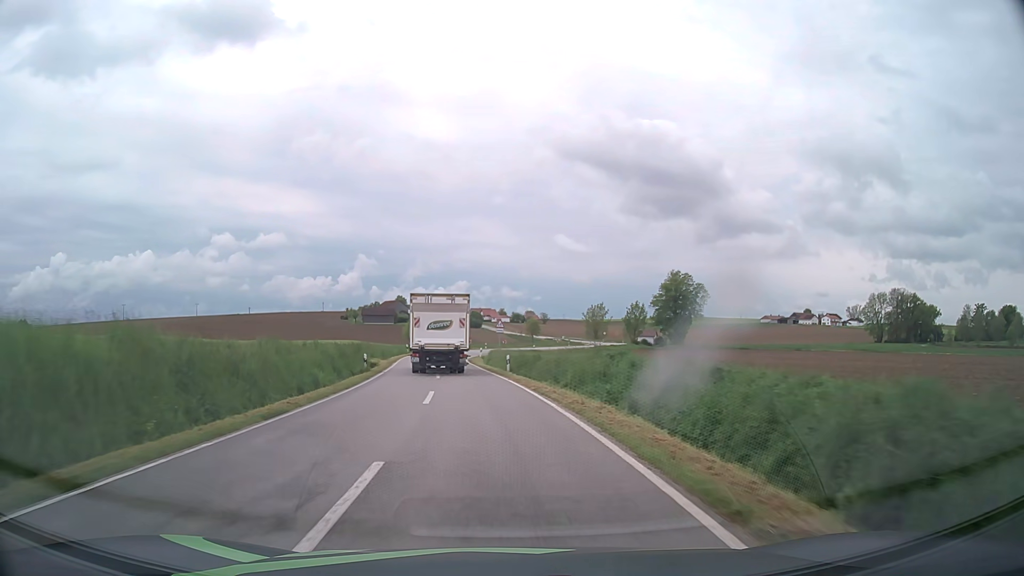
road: tertiary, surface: asphalt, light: Day
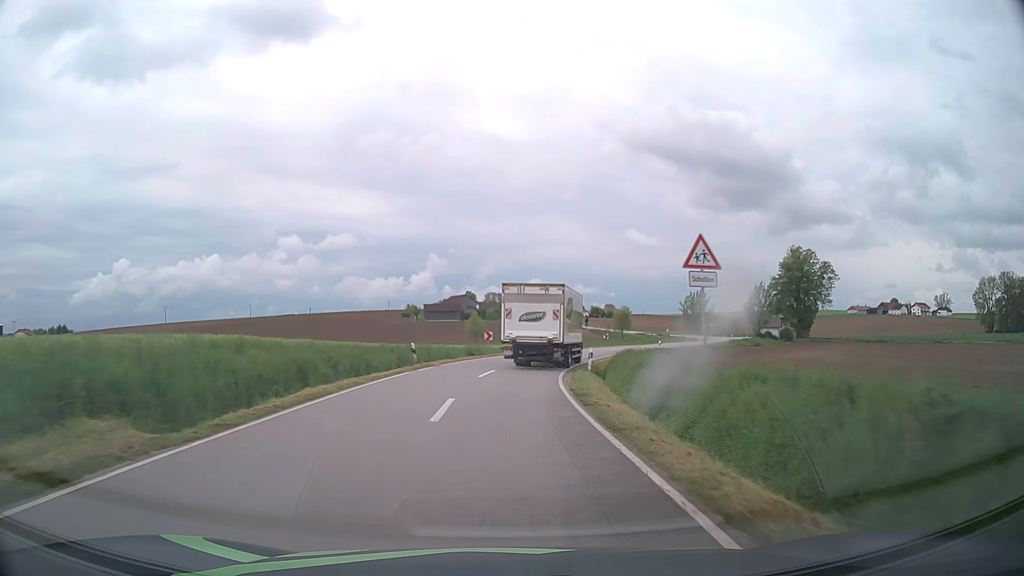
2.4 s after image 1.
(-2.8, +39.9) m; -6°
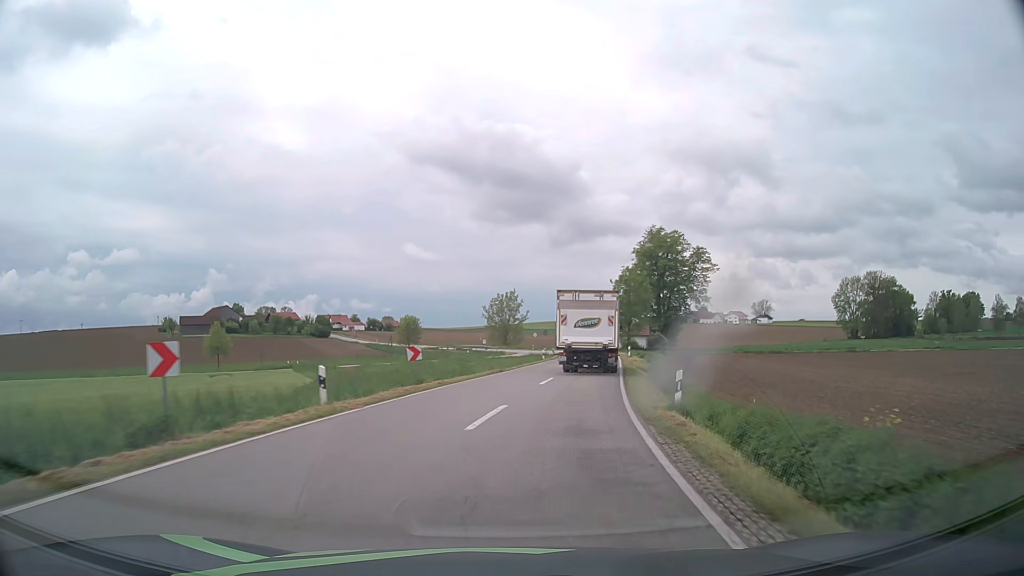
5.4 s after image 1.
(+5.1, +46.7) m; +18°
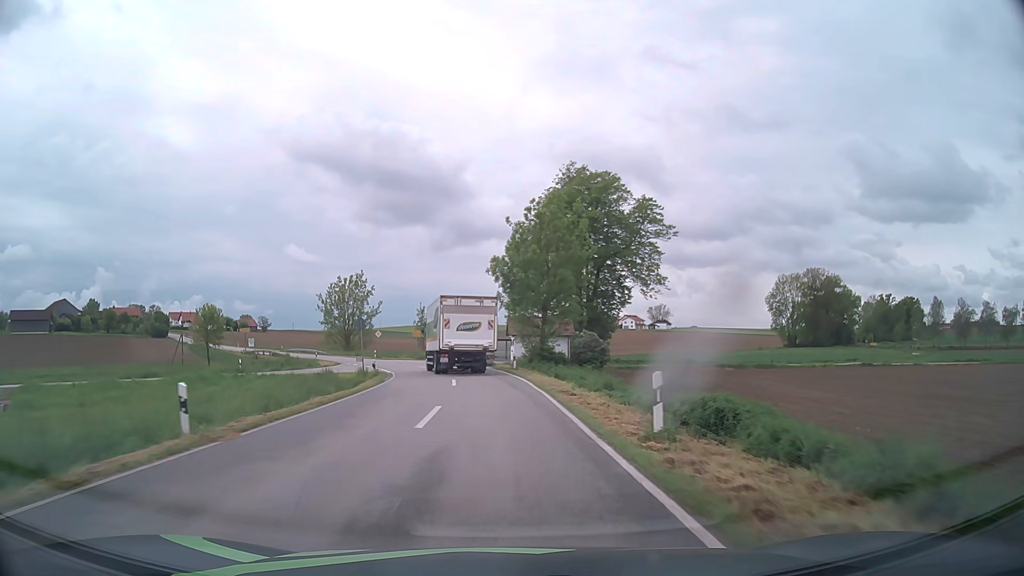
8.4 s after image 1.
(+6.4, +46.3) m; +10°
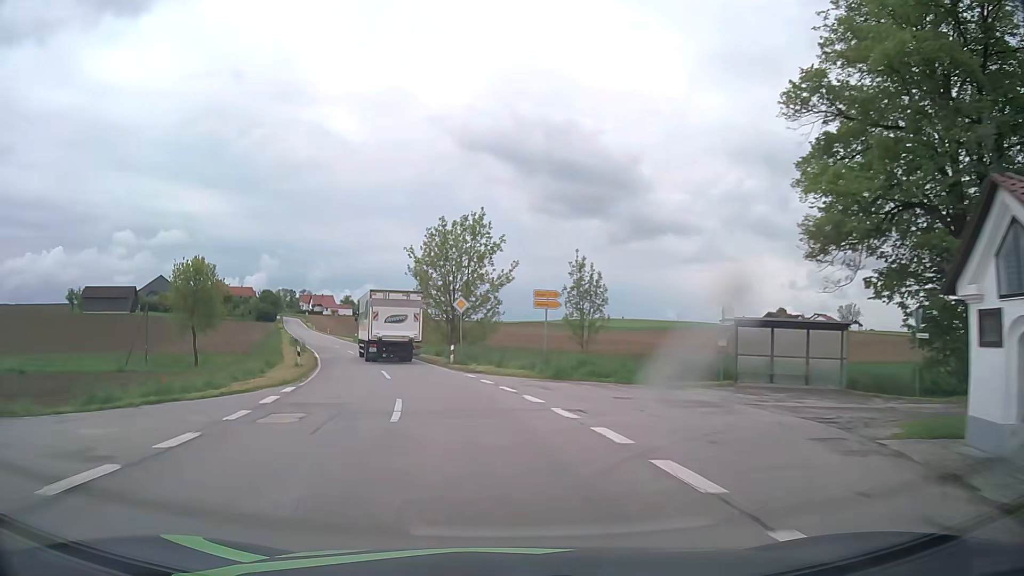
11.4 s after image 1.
(-4.2, +47.8) m; -14°
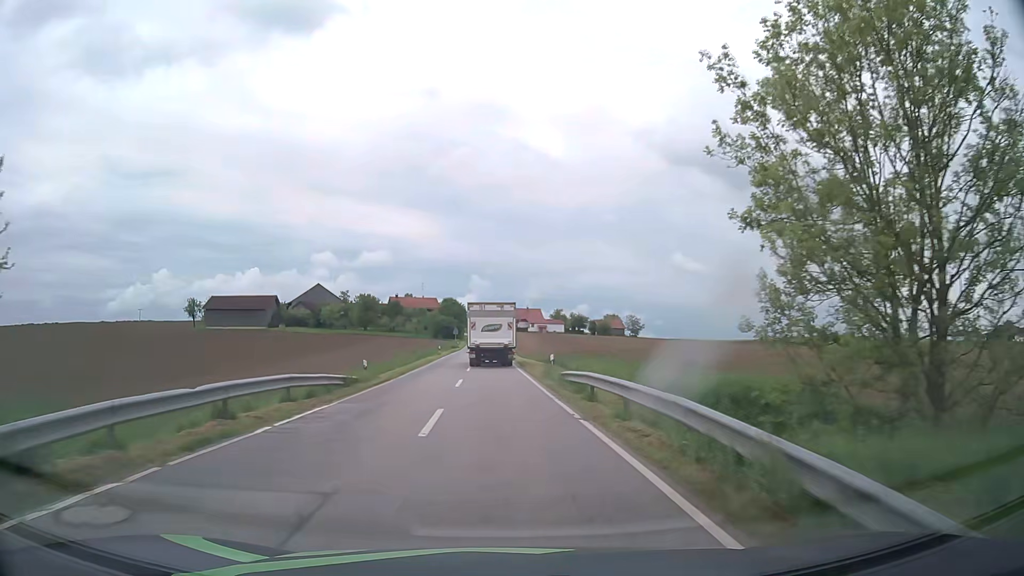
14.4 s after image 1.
(-10.0, +48.2) m; -18°
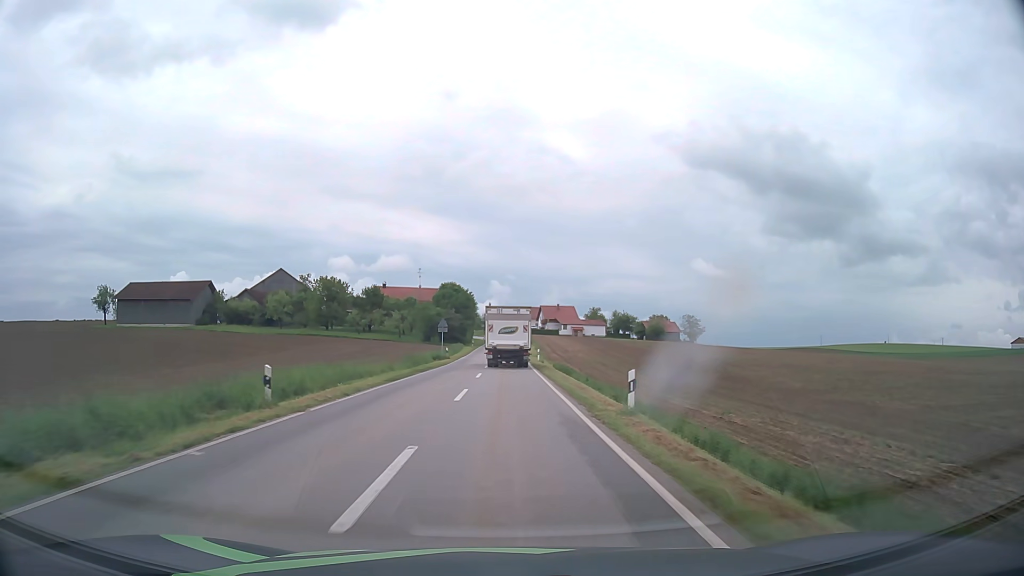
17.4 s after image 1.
(-1.3, +53.0) m; -2°
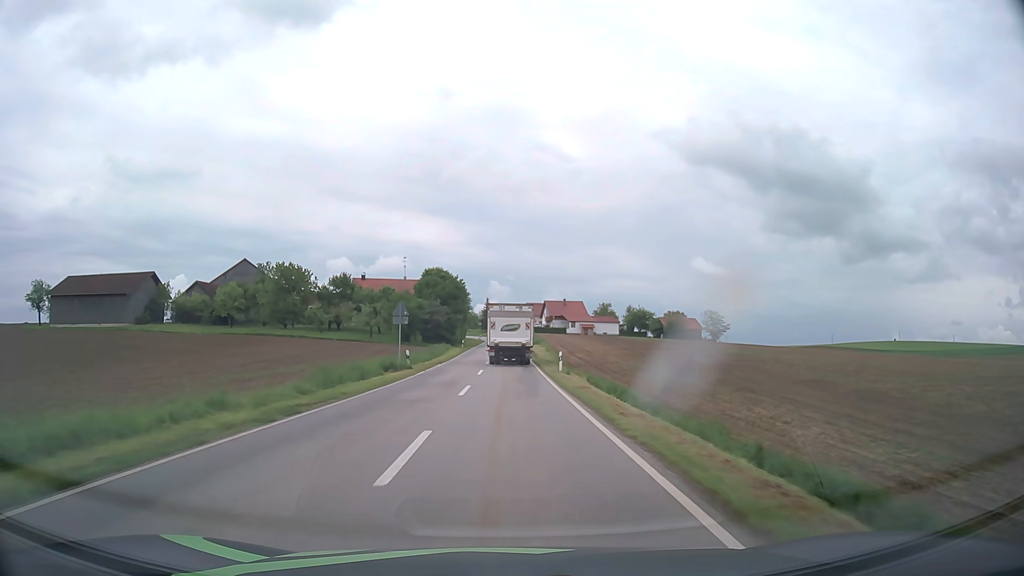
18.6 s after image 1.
(0.0, +22.1) m; 0°
(0, +10) (0, +20) (0, +30) (0, +40) (0, +50) (0, +60) (0, +70) (0, +80) (0, +90) (+1, +100) m
